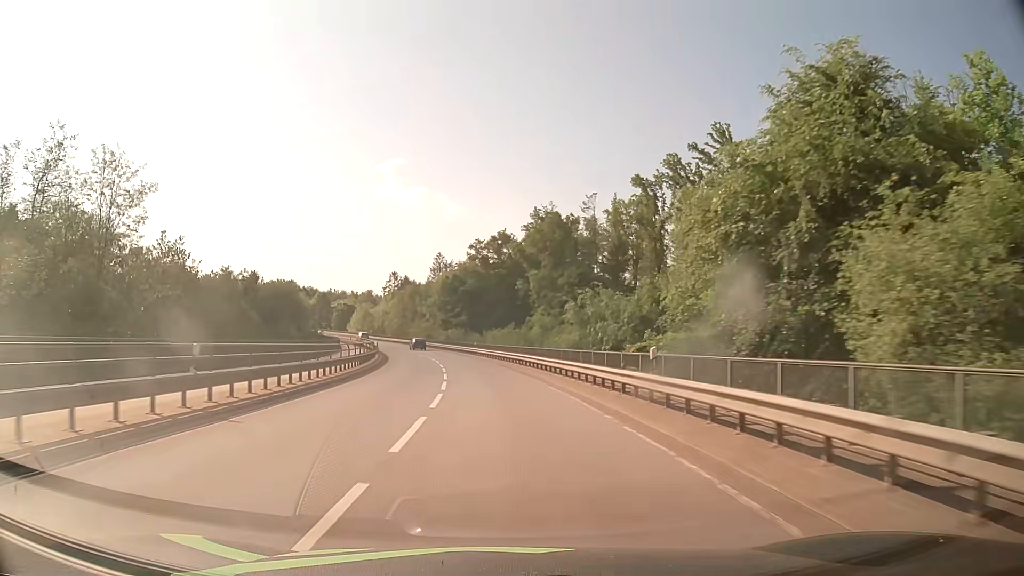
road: secondary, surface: asphalt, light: Day
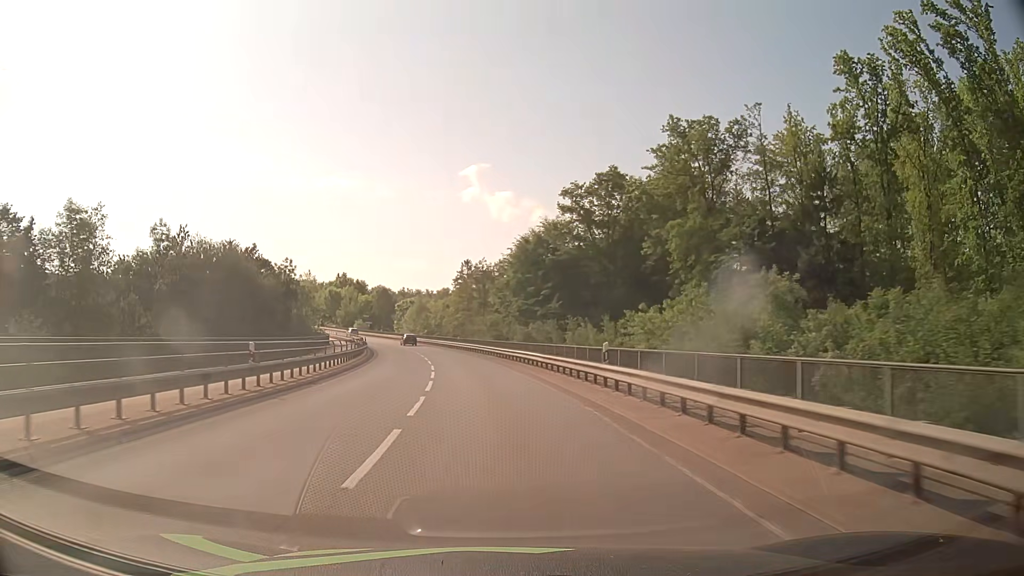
(-2.9, +44.3) m; -8°
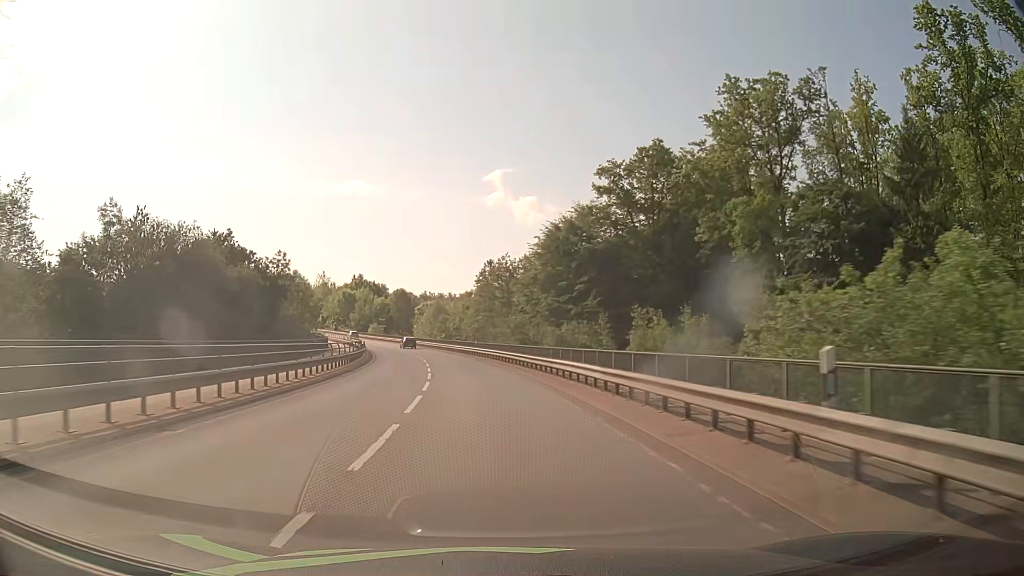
(-0.2, +11.1) m; -2°
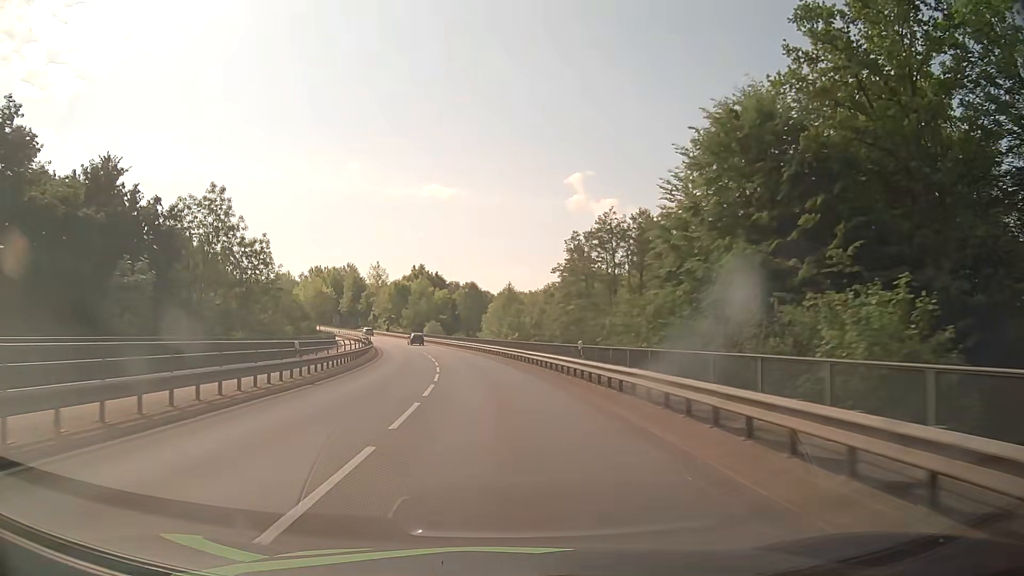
(-2.1, +33.1) m; -7°
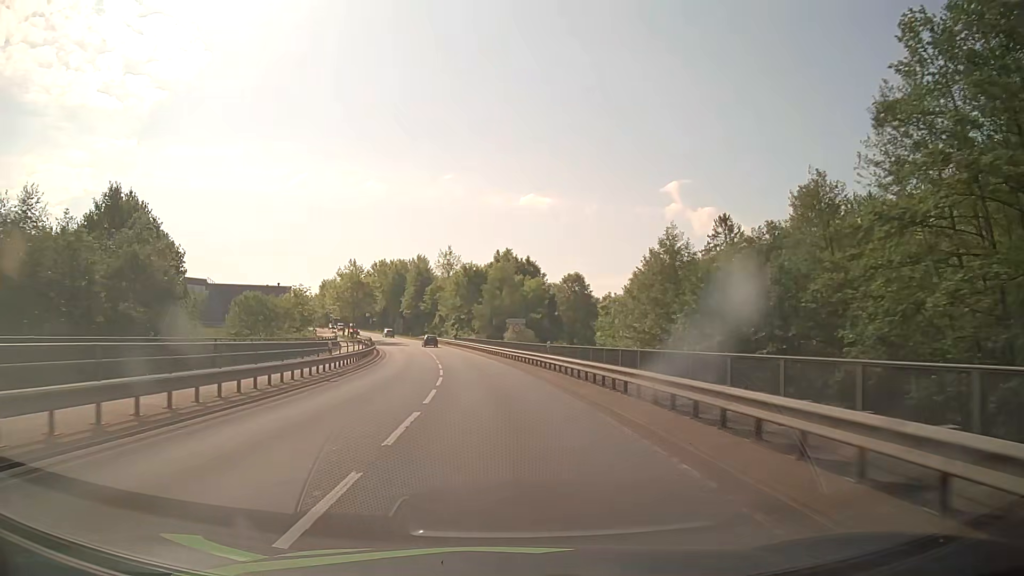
(-3.3, +43.8) m; -9°
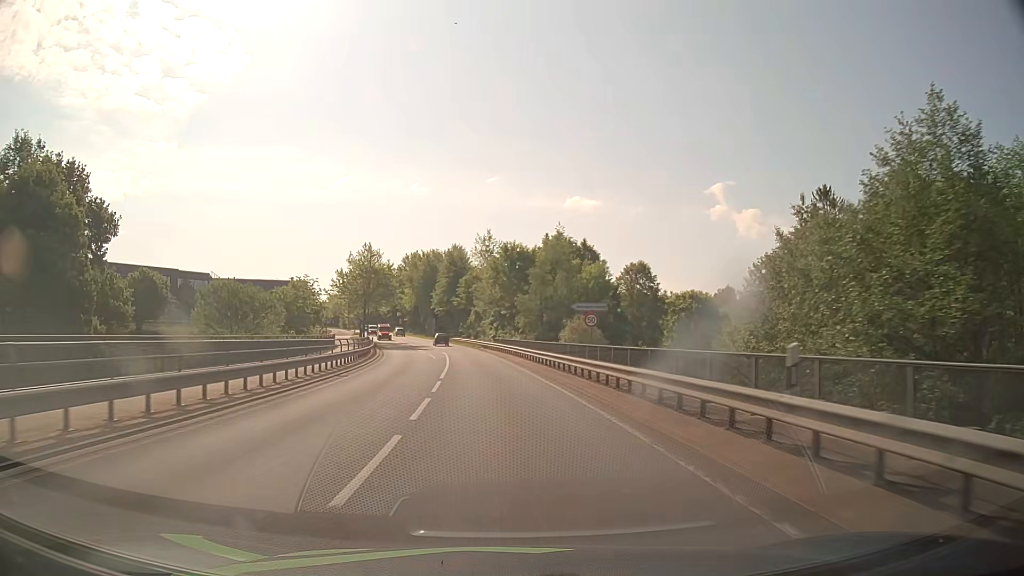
(-0.7, +21.4) m; -4°
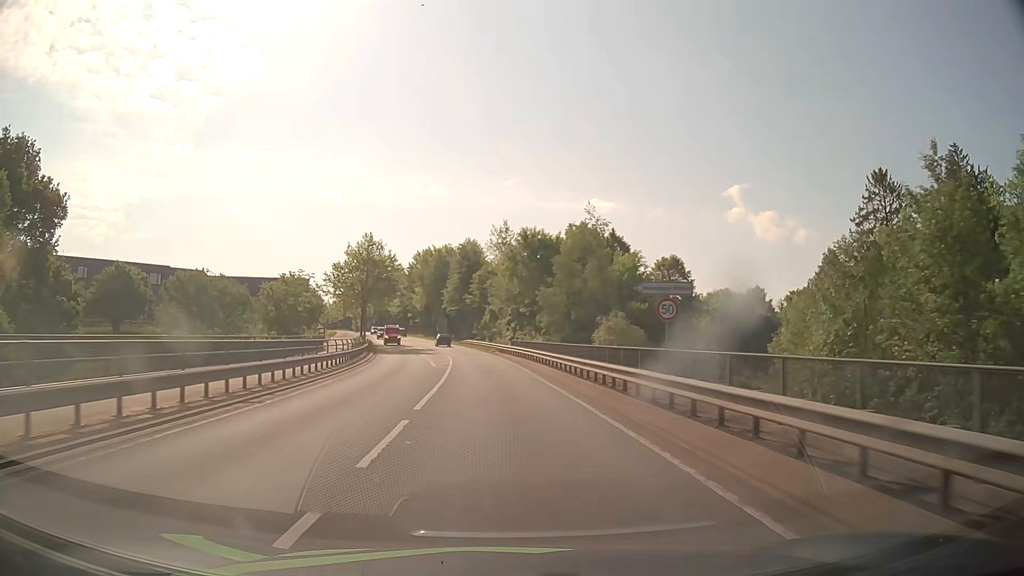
(-0.1, +10.4) m; -1°
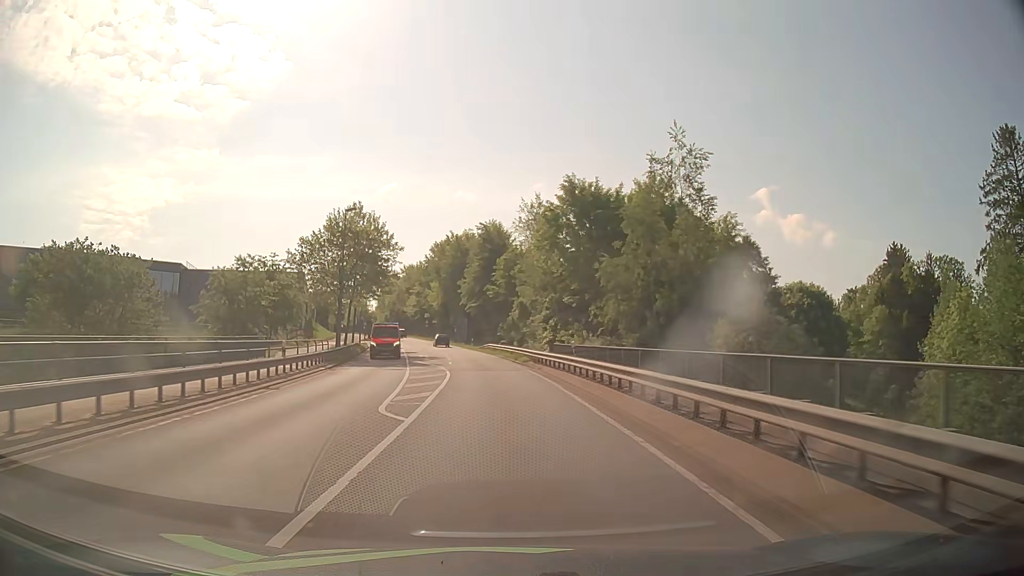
(-0.5, +20.0) m; -3°
(0, +10) (0, +20) (-1, +30) (-2, +40) (-3, +50) (-4, +60) (-6, +70) (-8, +80) (-10, +89) (-12, +99) m
